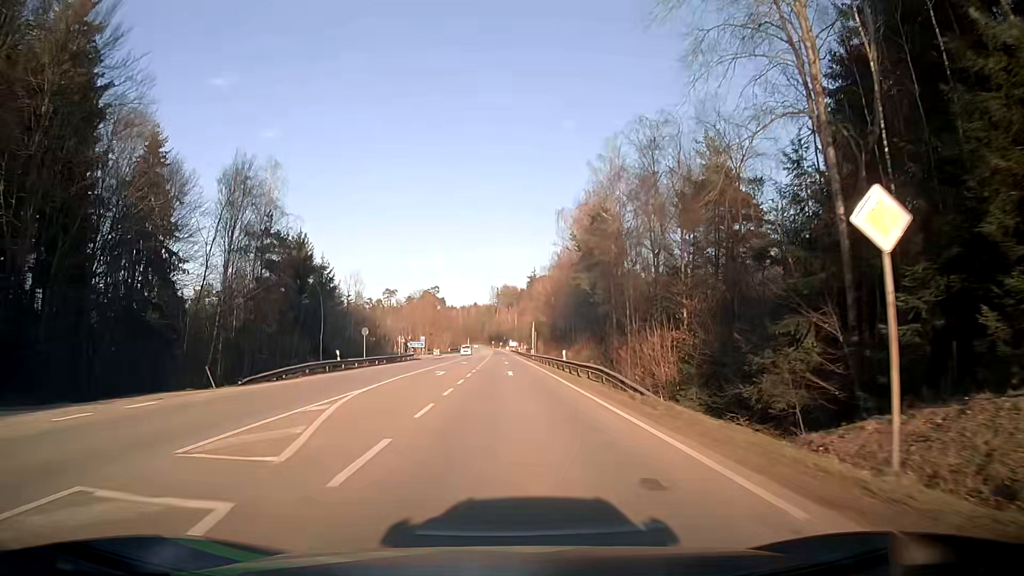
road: secondary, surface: asphalt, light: Day
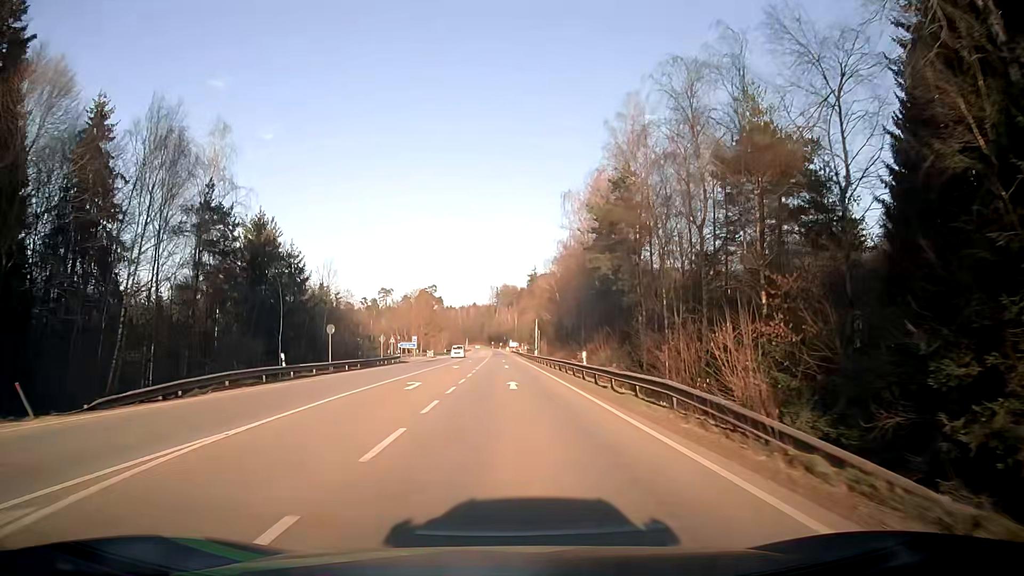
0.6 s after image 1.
(0.0, +10.4) m; 0°
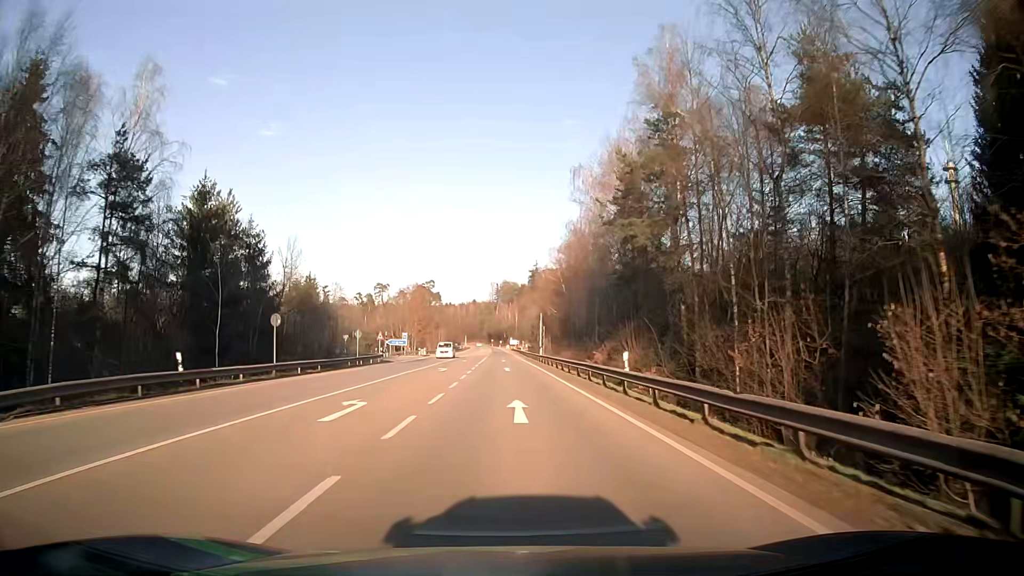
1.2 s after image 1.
(0.0, +10.5) m; 0°
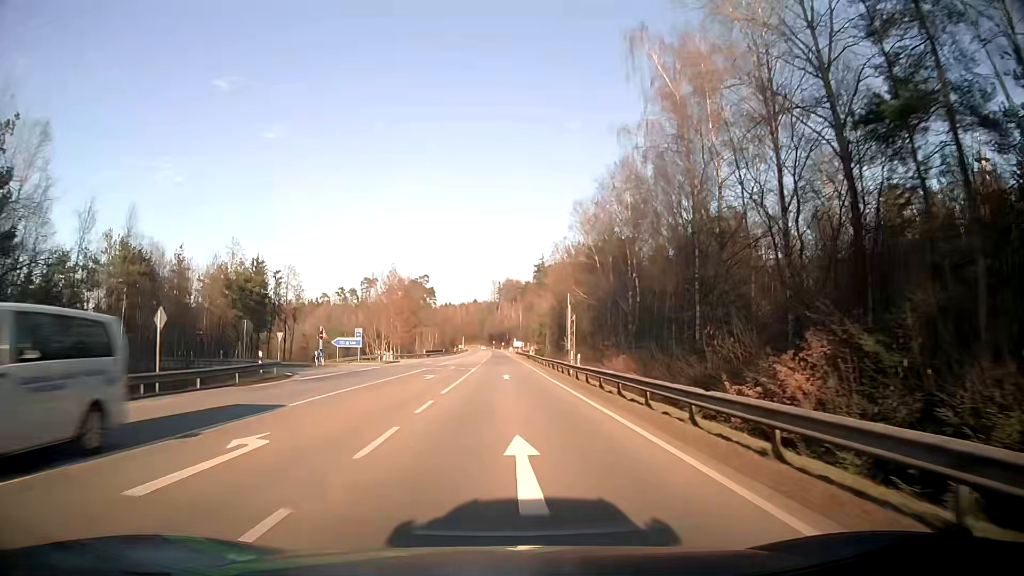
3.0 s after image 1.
(+0.1, +31.6) m; 0°
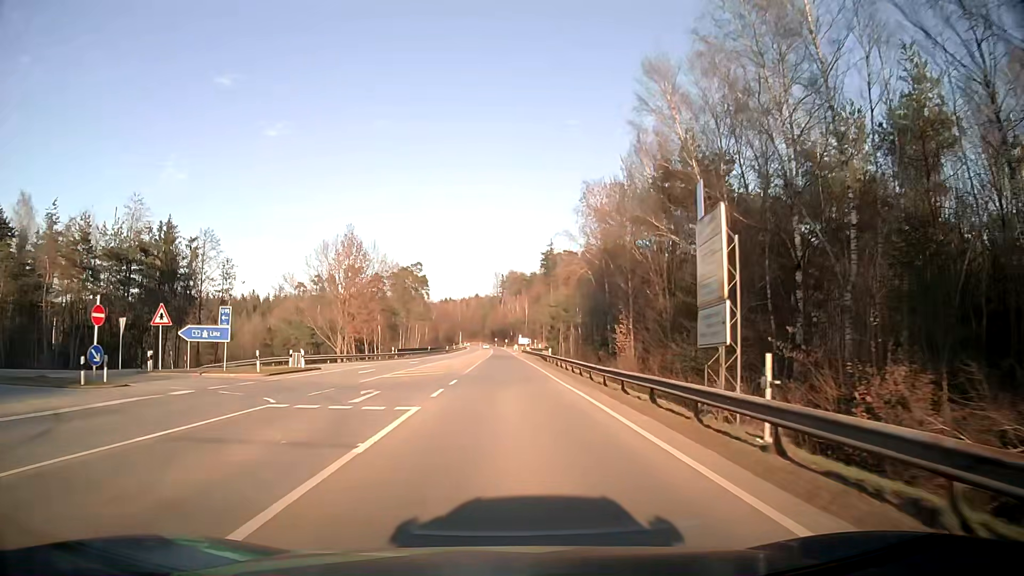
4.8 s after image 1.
(+0.1, +32.1) m; 0°
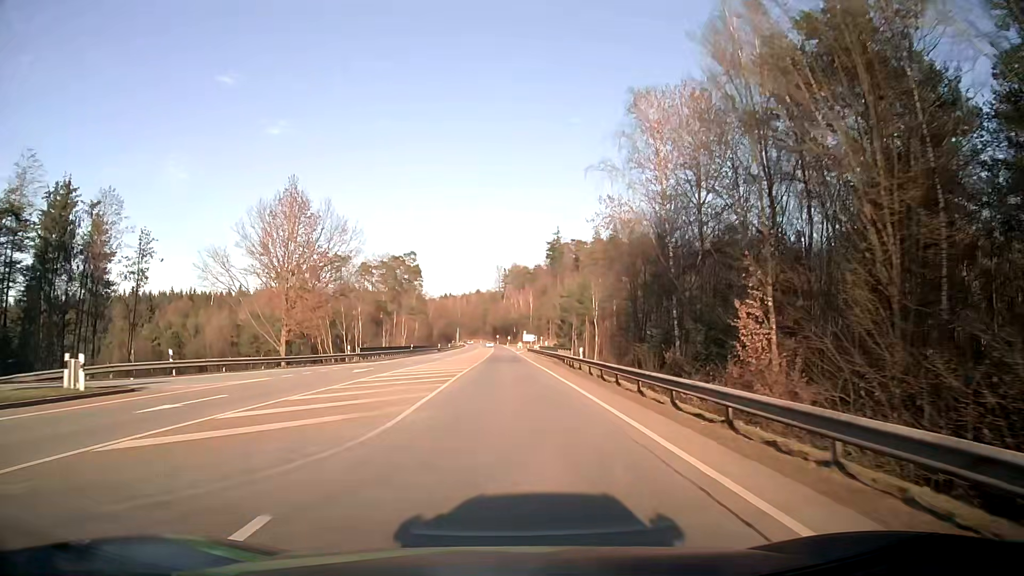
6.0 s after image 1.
(-0.1, +21.6) m; 0°
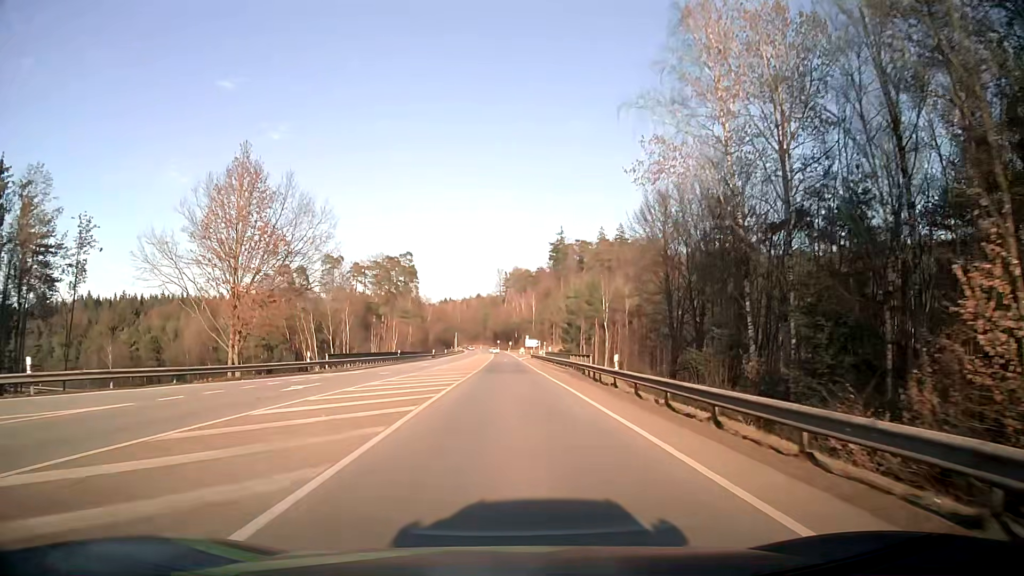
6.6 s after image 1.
(0.0, +10.9) m; 0°
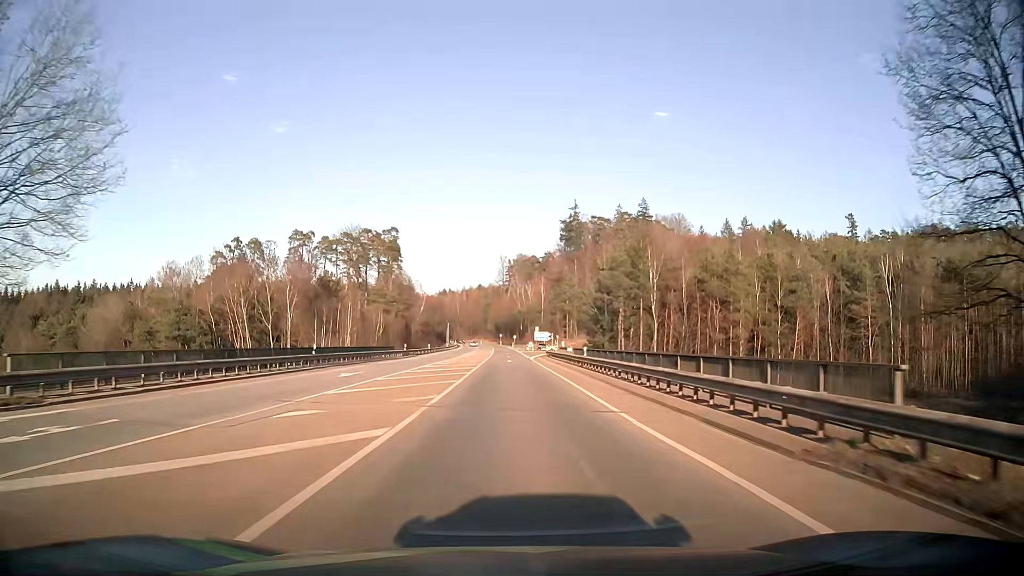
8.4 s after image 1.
(0.0, +32.9) m; 0°
(0, +10) (0, +20) (0, +30) (0, +40) (0, +50) (0, +60) (0, +70) (0, +80) (0, +90) (0, +100) m
